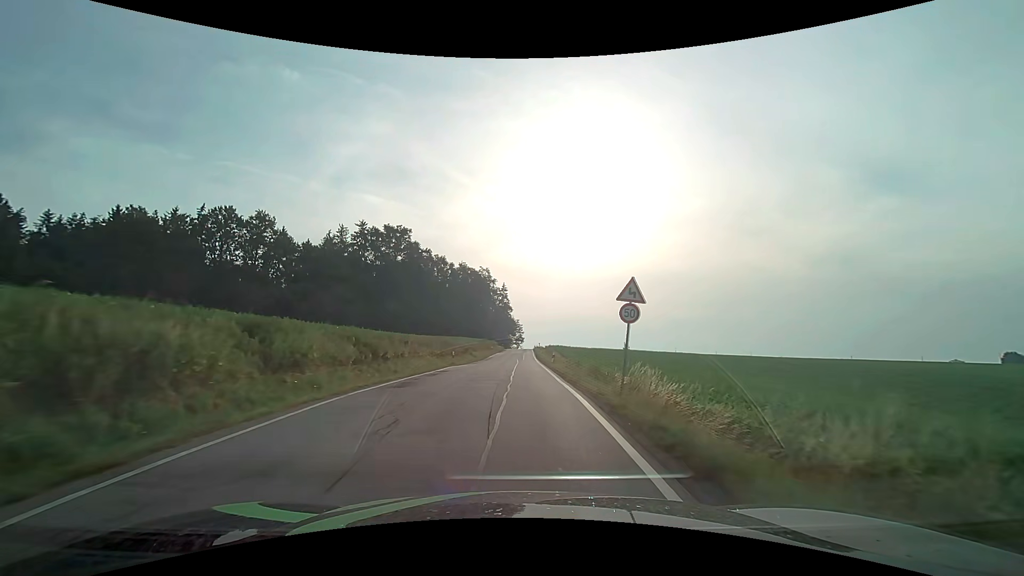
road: secondary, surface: asphalt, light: Day
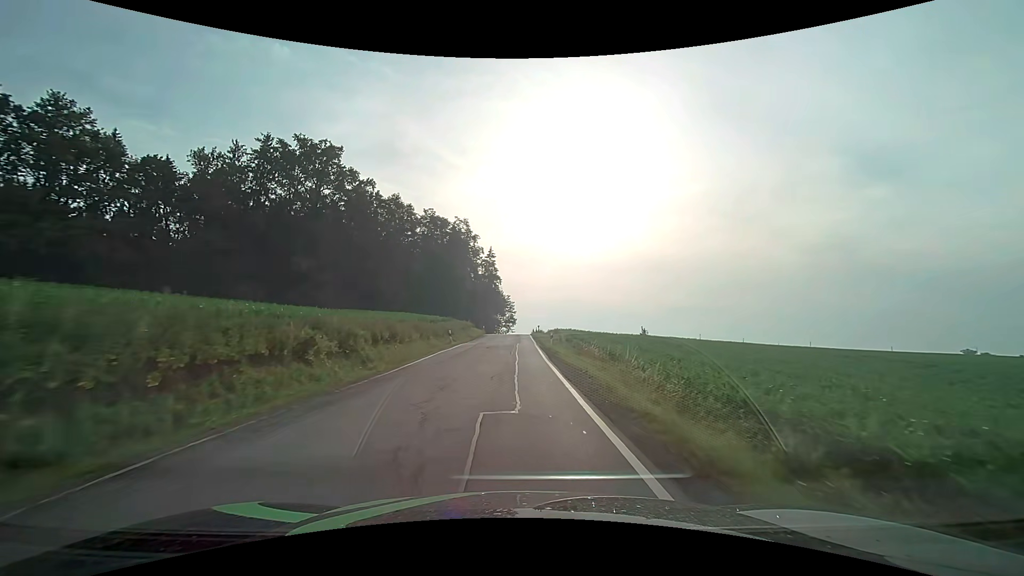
(+0.6, +39.9) m; +1°
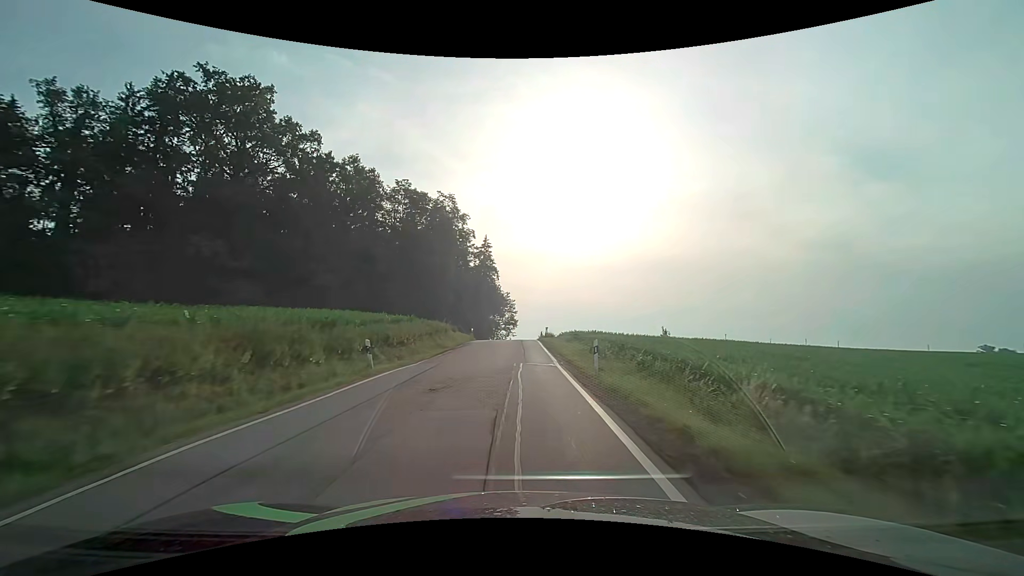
(0.0, +20.2) m; 0°
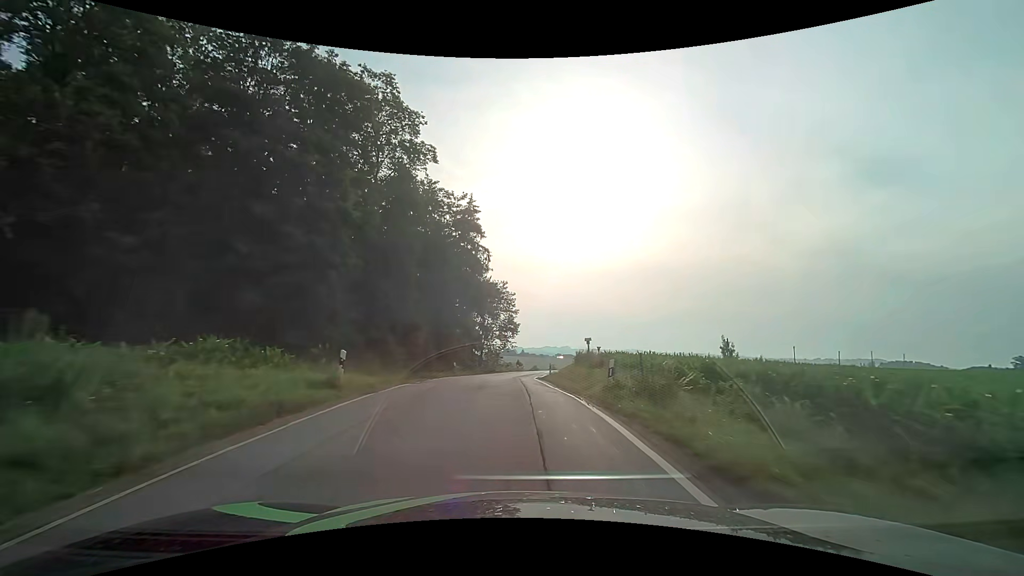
(-0.3, +37.8) m; -1°
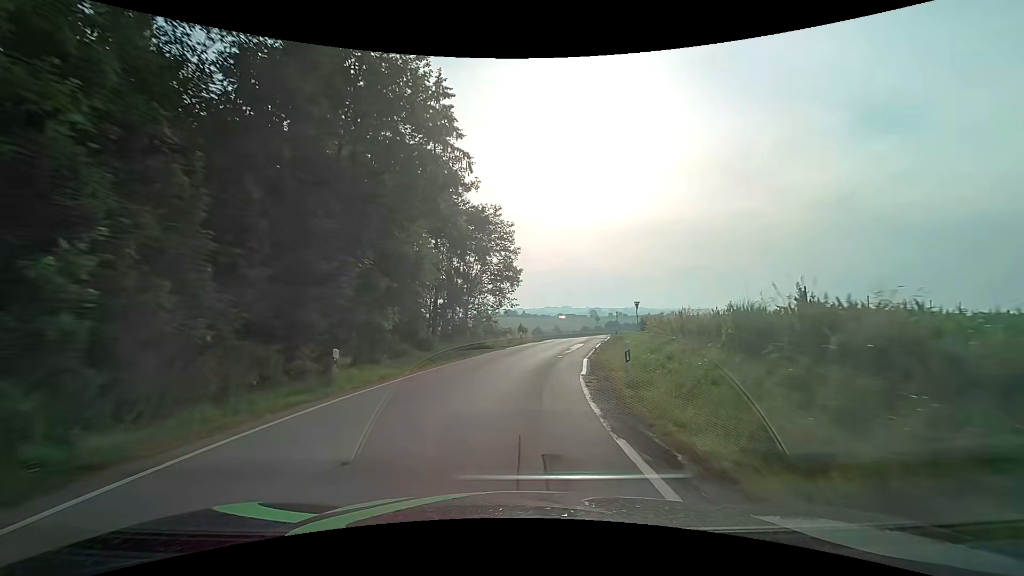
(-0.2, +25.1) m; -1°
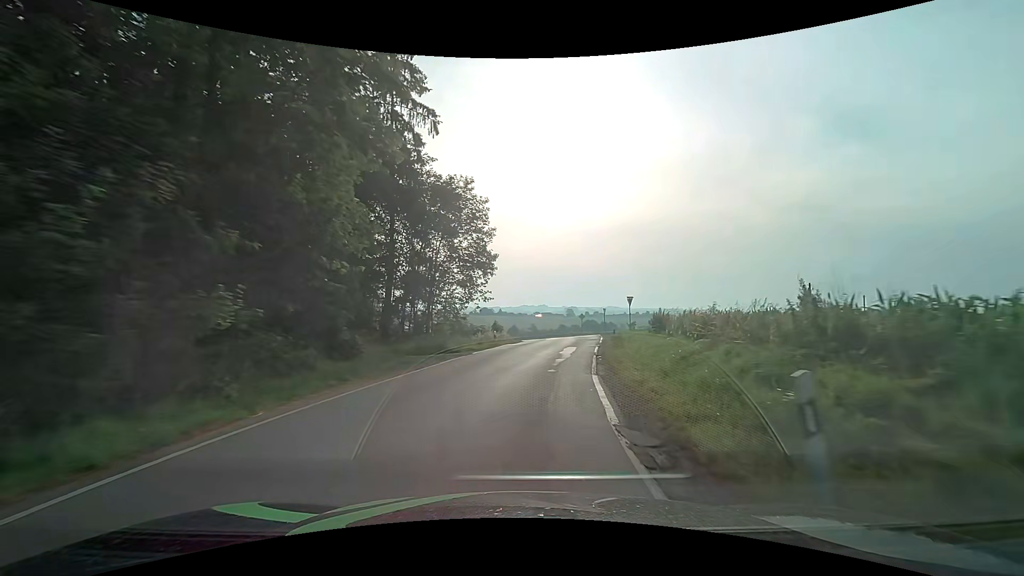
(+0.2, +8.1) m; +3°
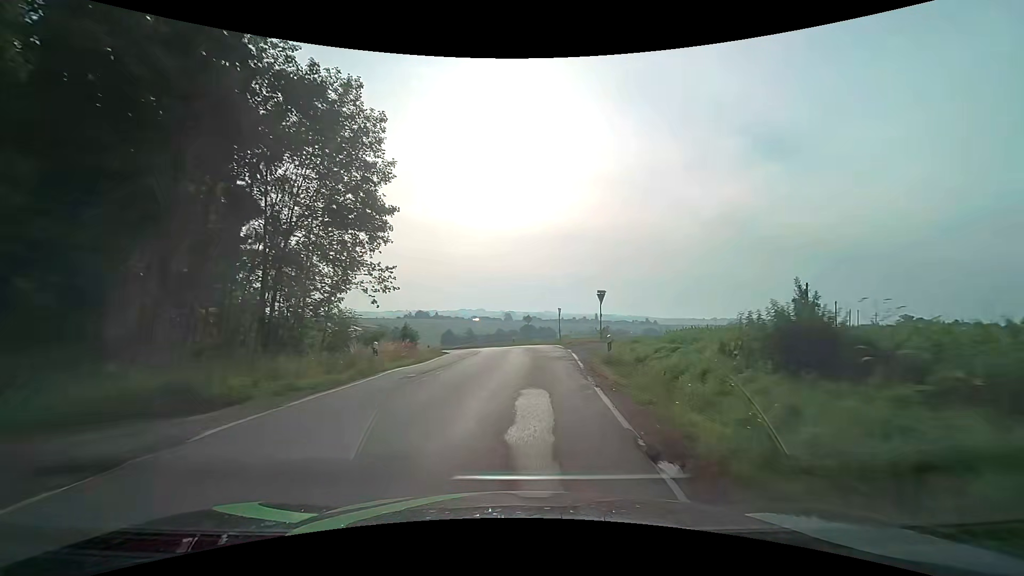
(+1.0, +15.7) m; +7°
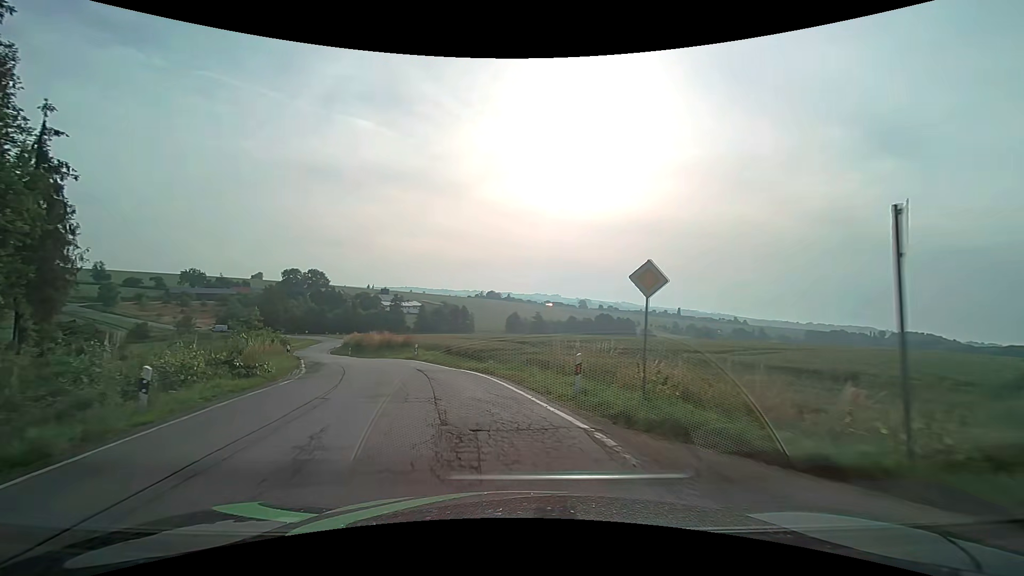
(+0.1, +35.8) m; -8°
(-1, +10) (-3, +20) (-7, +29) (-11, +38) (-15, +47) (-20, +56) (-24, +65) (-28, +74) (-32, +84) (-35, +93) m
